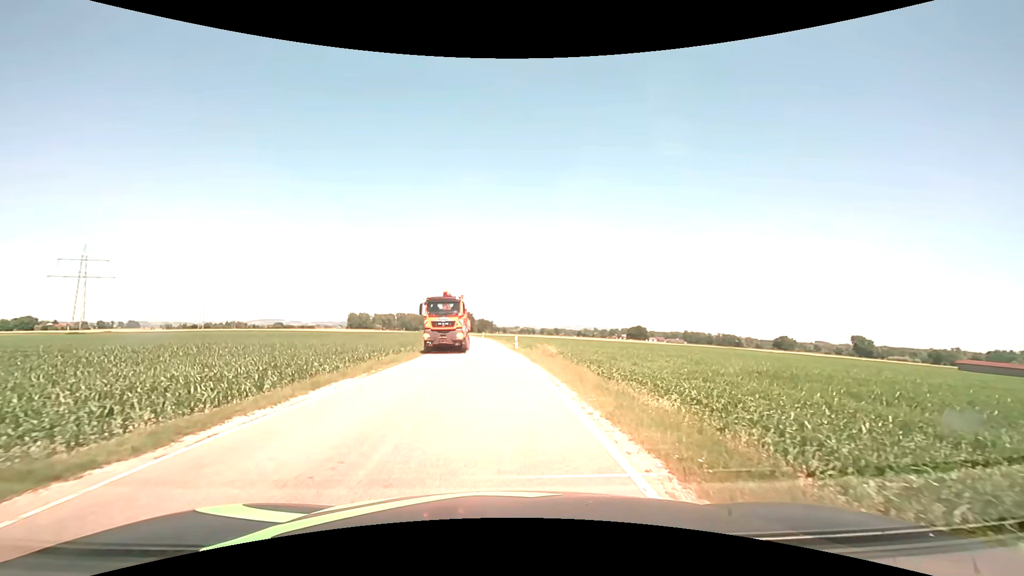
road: secondary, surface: asphalt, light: Day
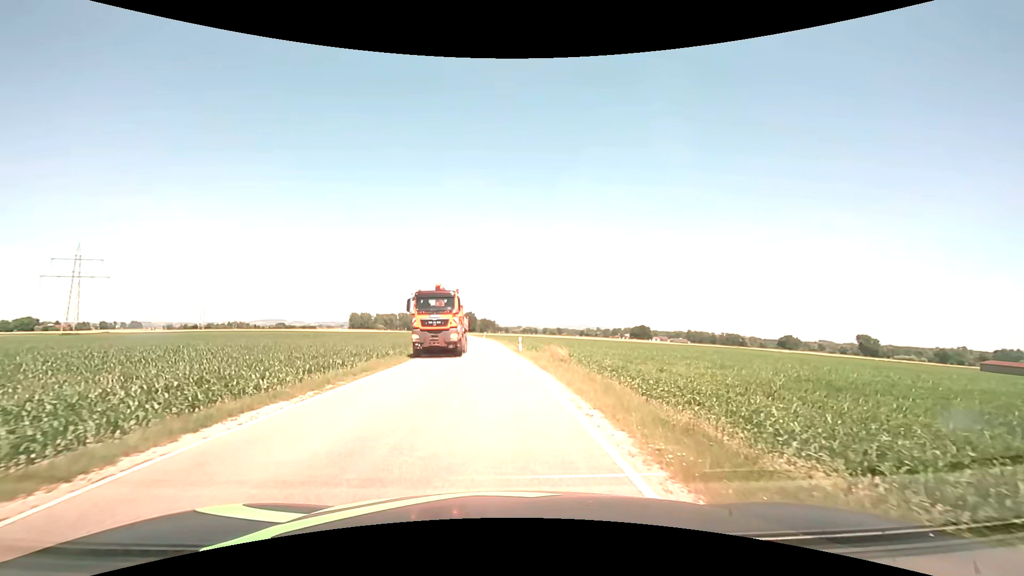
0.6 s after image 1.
(0.0, +4.5) m; 0°
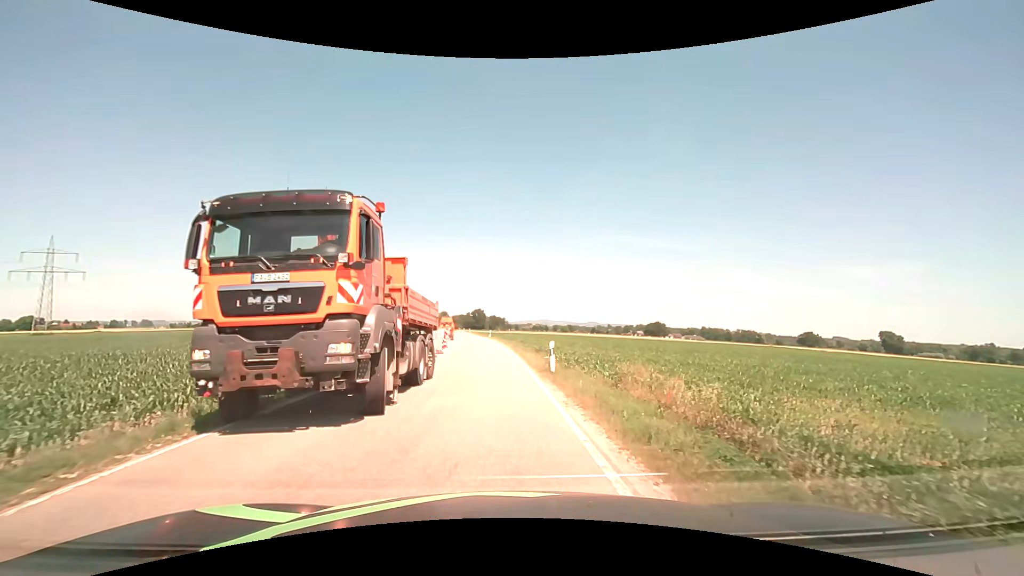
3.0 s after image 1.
(-0.1, +18.0) m; -1°
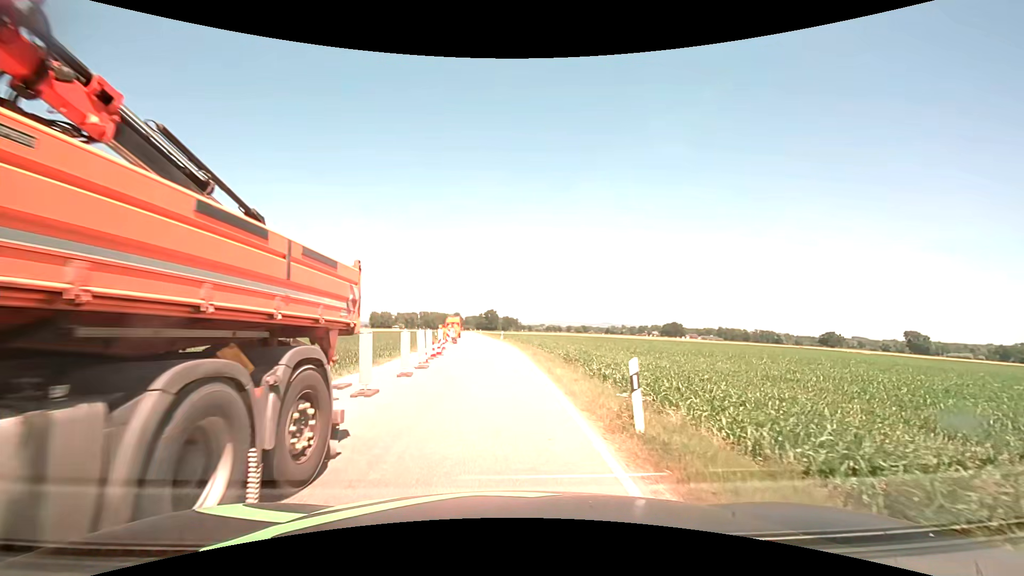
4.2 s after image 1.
(-0.1, +9.1) m; -2°
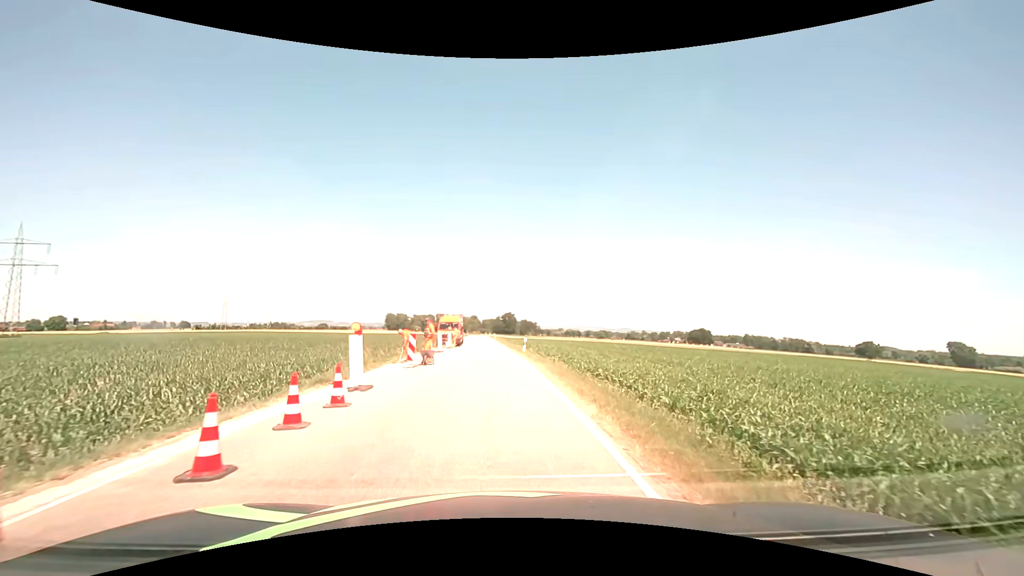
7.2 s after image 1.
(-0.5, +22.4) m; -2°
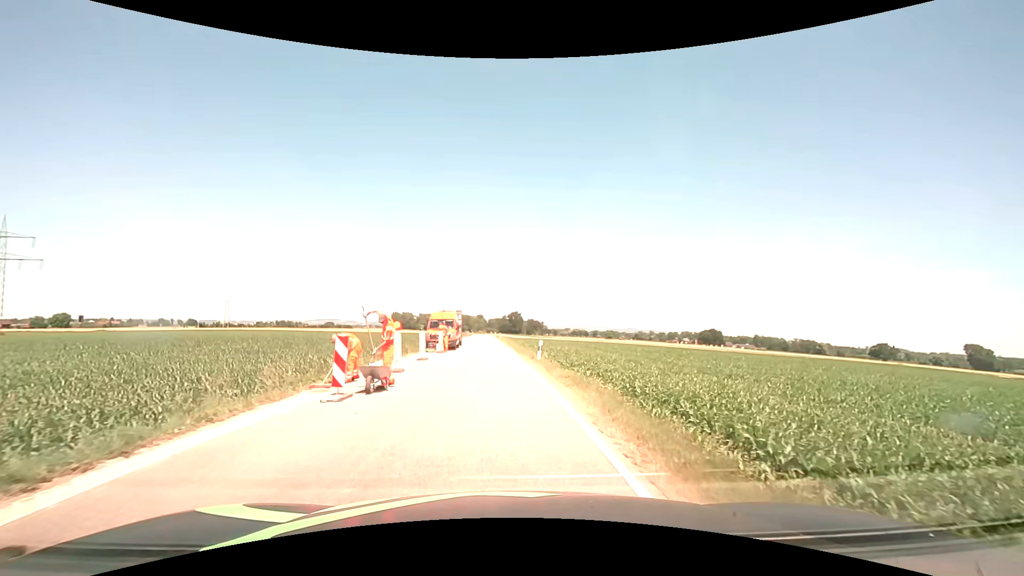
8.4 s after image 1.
(-0.1, +8.9) m; -1°
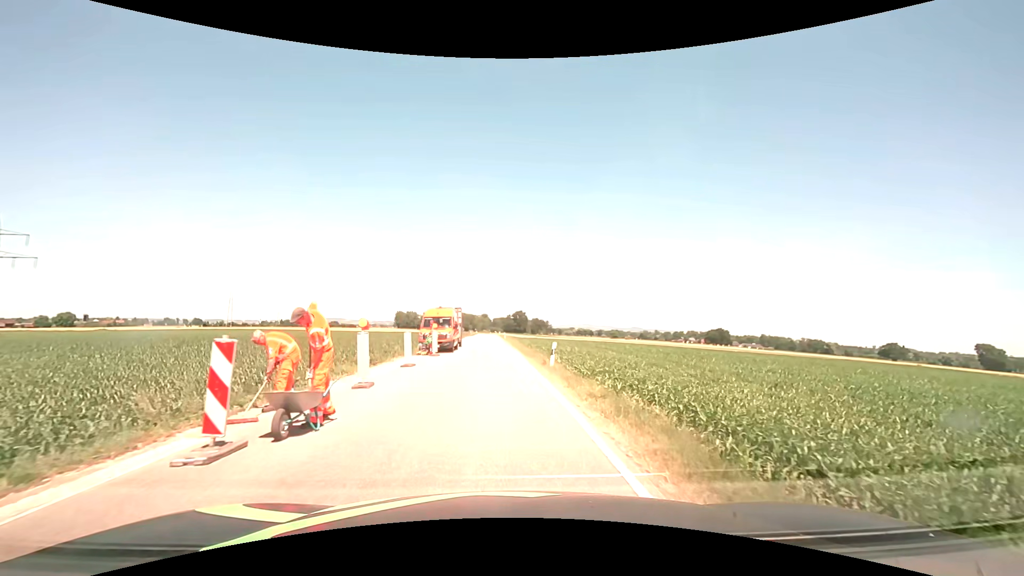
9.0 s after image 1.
(0.0, +4.5) m; 0°
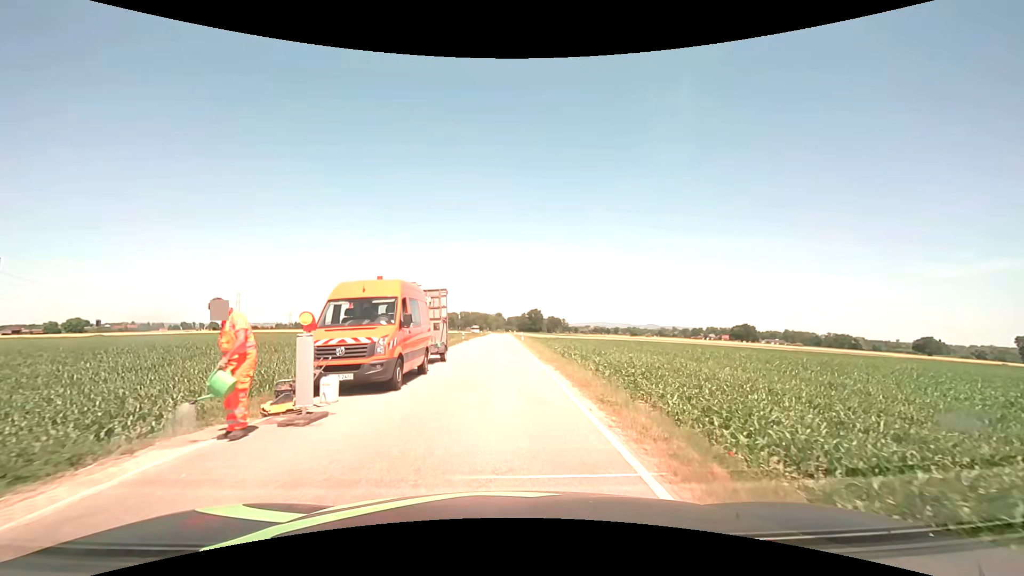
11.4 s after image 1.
(-0.3, +18.0) m; -2°
(0, +10) (0, +20) (0, +30) (0, +40) (0, +50) (0, +60) (0, +70) (0, +80) (0, +90) (0, +100) m
